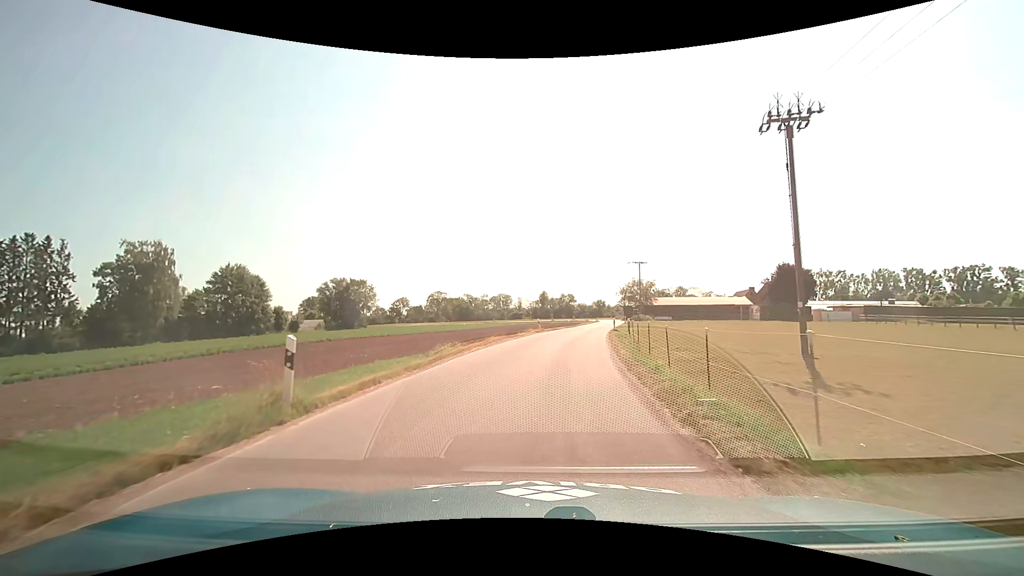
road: unclassified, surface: asphalt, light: Day
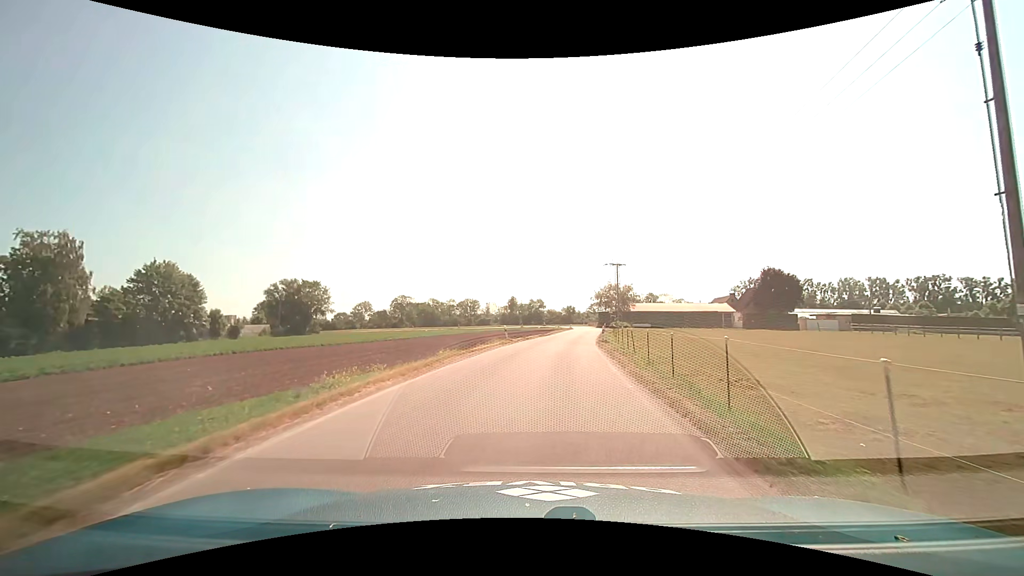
(+0.2, +10.2) m; +3°
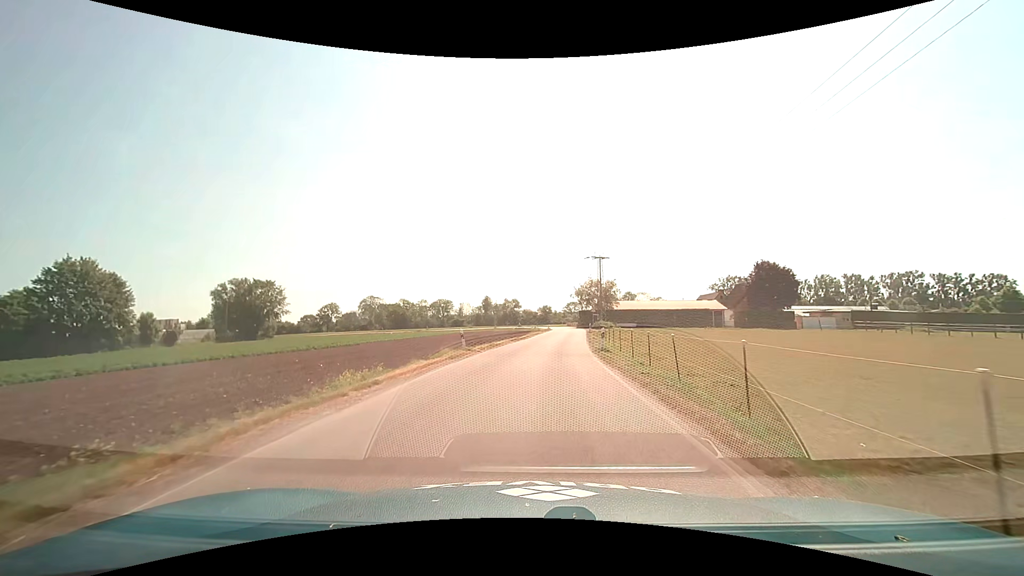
(+0.4, +10.3) m; +3°
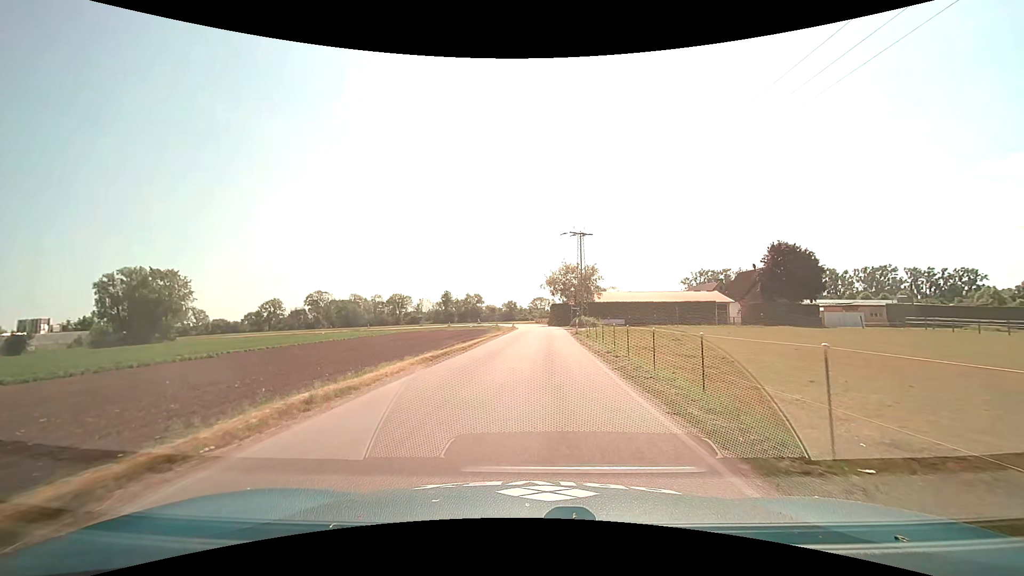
(+0.6, +20.6) m; +4°
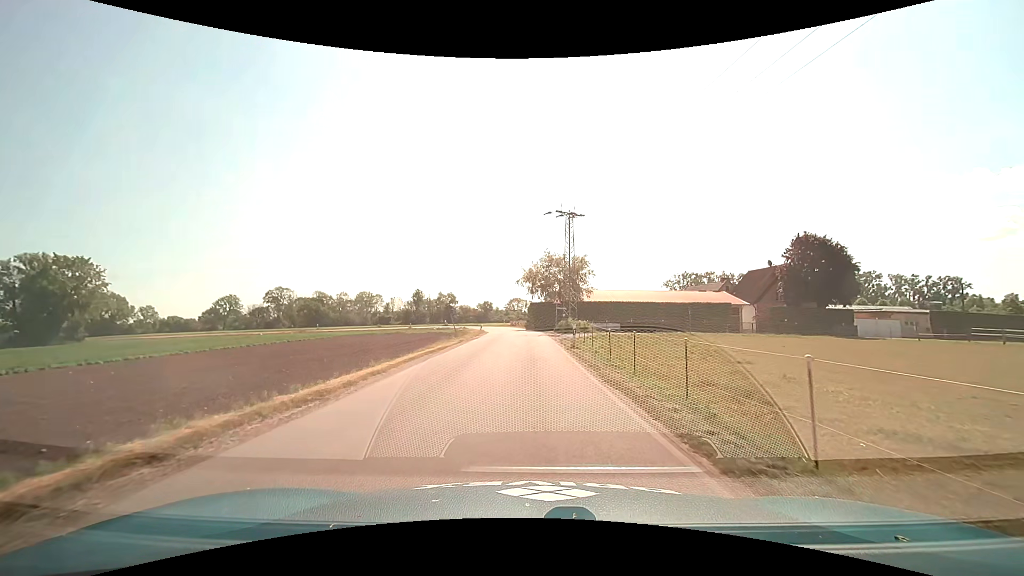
(+0.3, +13.8) m; +3°
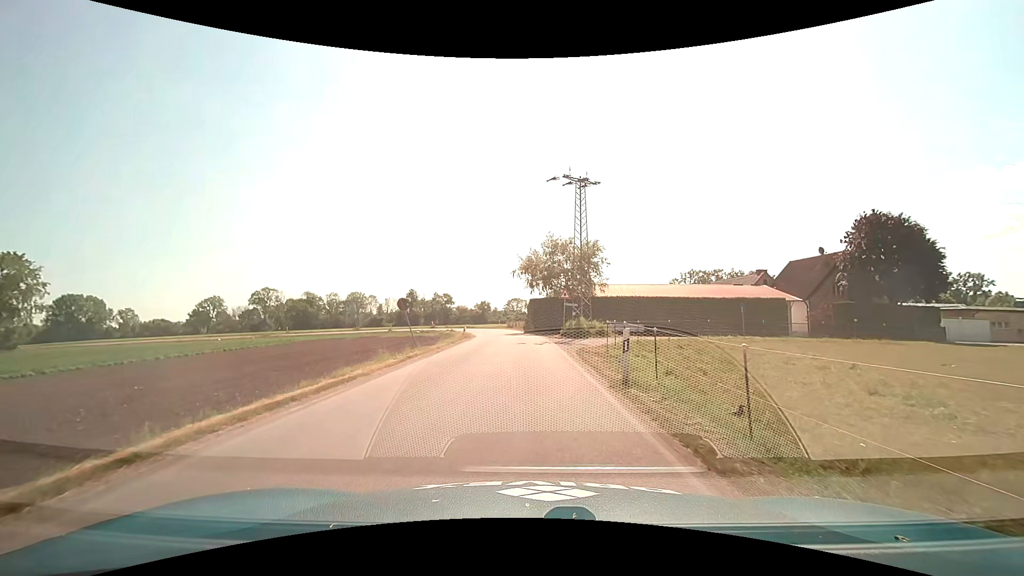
(+0.1, +12.1) m; 0°
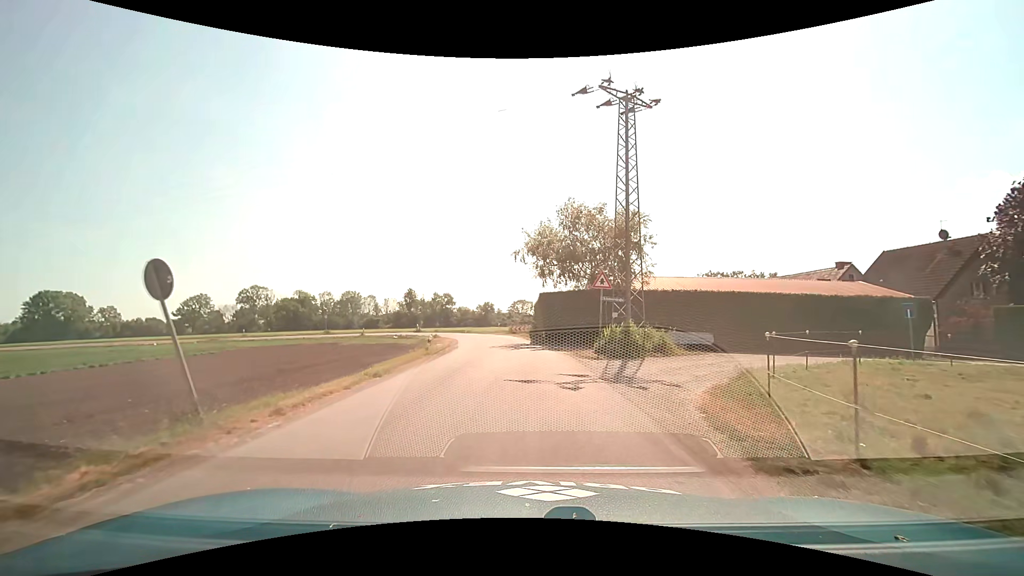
(-0.3, +15.1) m; -1°
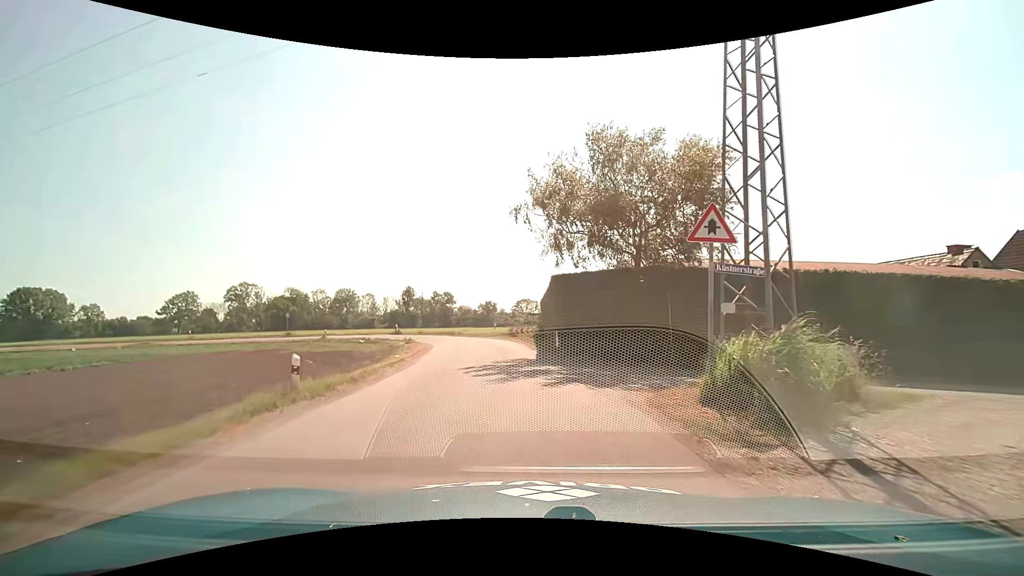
(0.0, +12.5) m; 0°
(0, +10) (-1, +20) (-3, +30) (-5, +39) (-11, +48) (-19, +53) (-29, +55) (-39, +57) (-49, +57) (-59, +57) m
